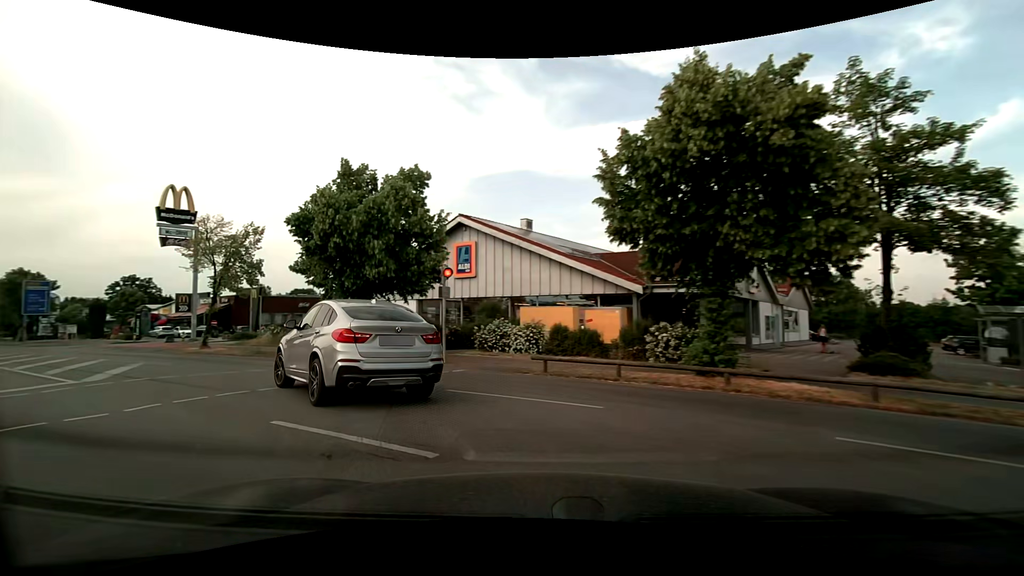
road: residential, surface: asphalt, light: Day
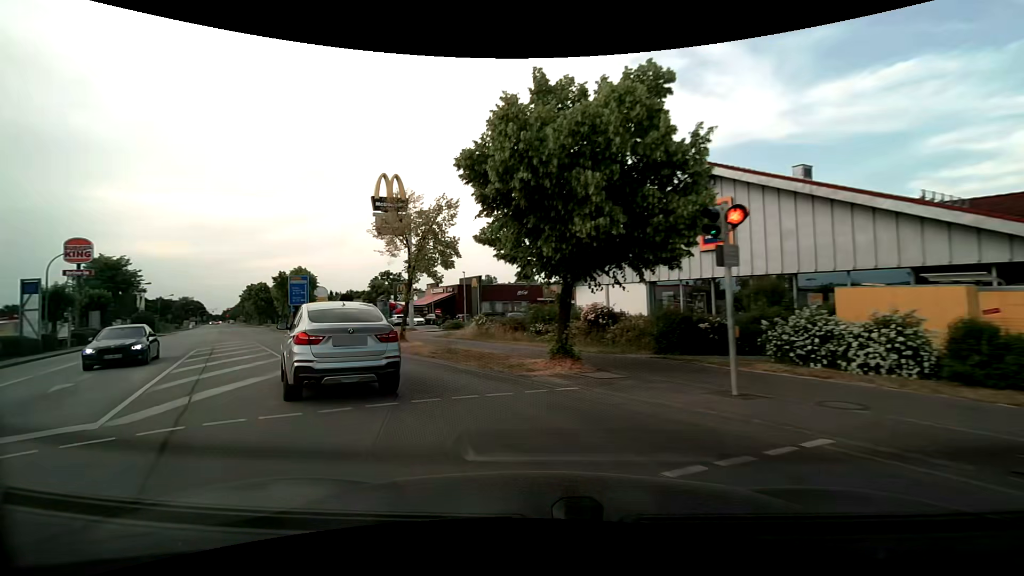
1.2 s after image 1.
(-1.9, +8.1) m; -23°
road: secondary
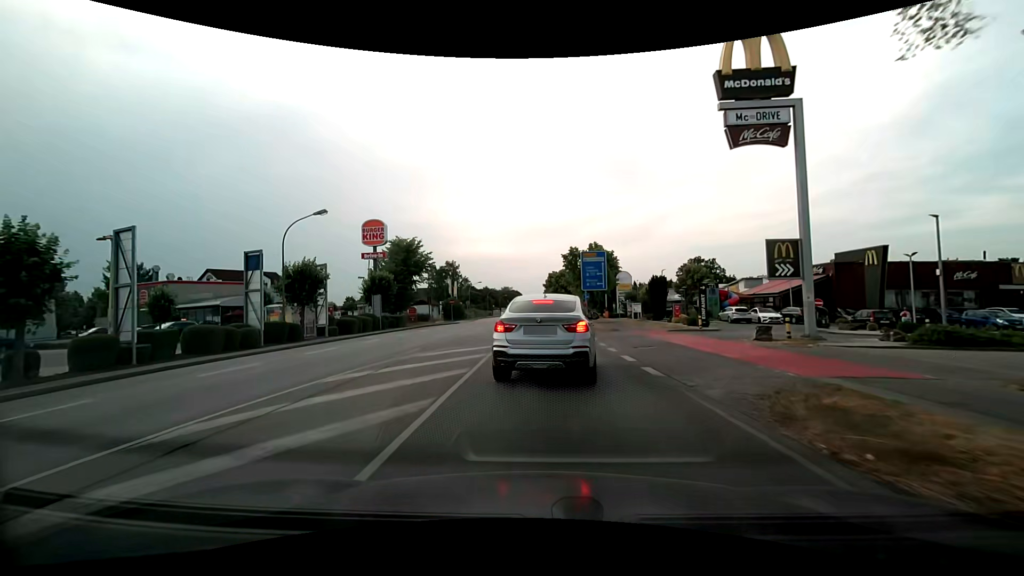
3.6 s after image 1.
(-7.7, +18.8) m; -36°
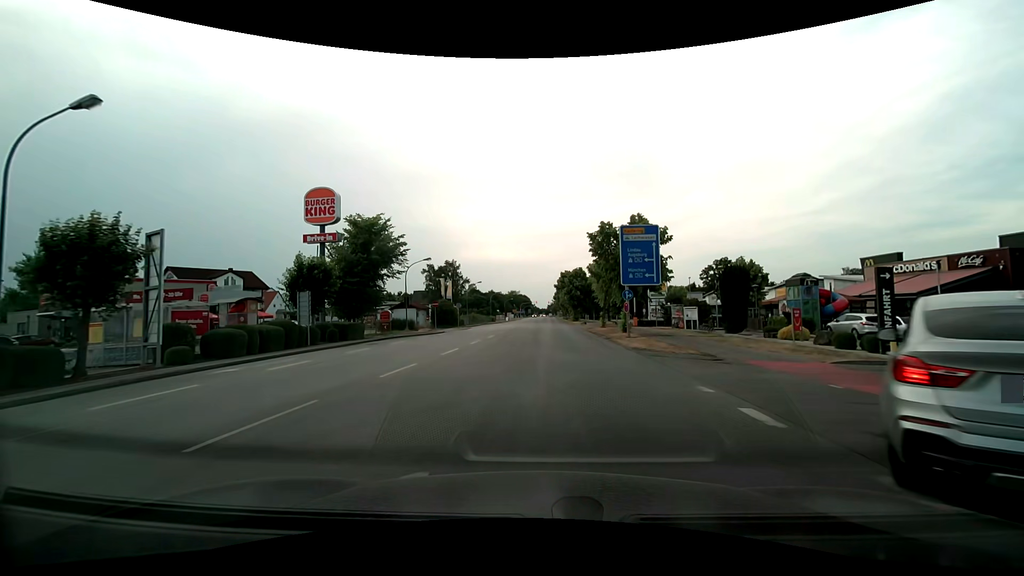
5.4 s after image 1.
(-0.4, +16.1) m; -1°
(0, +10) (0, +20) (+1, +30) (+1, +40) (+1, +50) (0, +60) (0, +70) (0, +80) (-1, +90) (-1, +100) m
